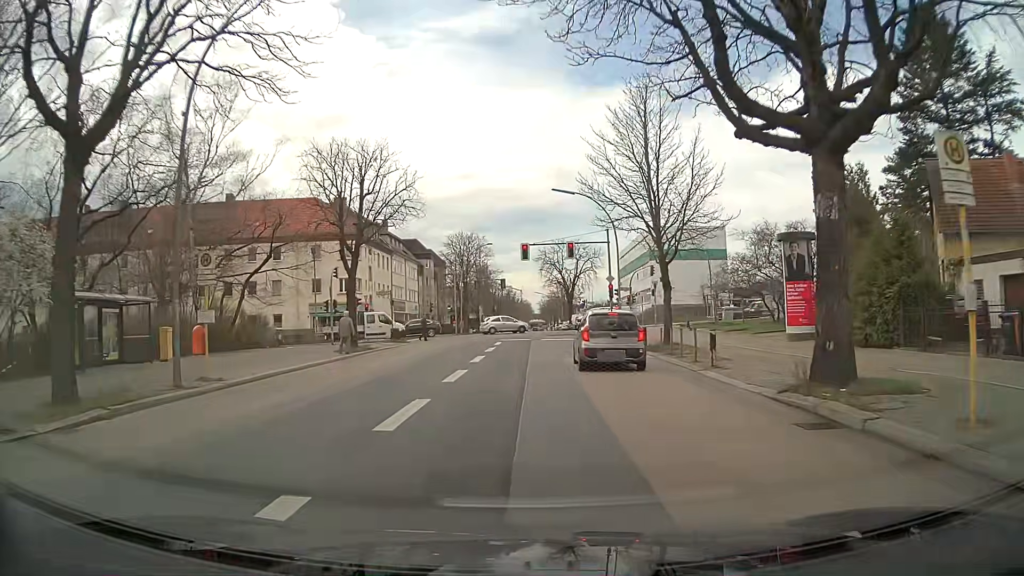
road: secondary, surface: asphalt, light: Day
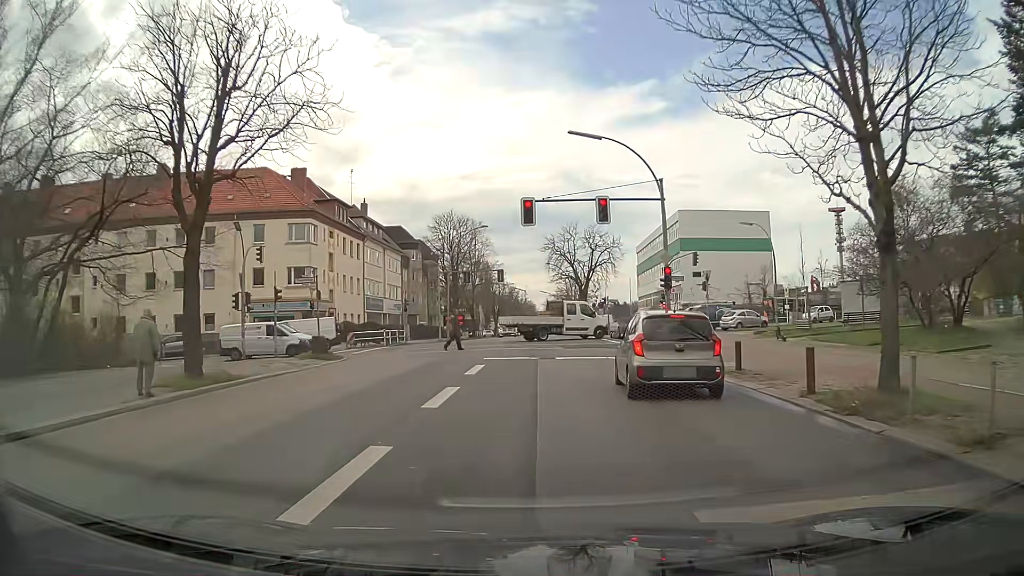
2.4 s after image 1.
(+0.1, +15.7) m; 0°
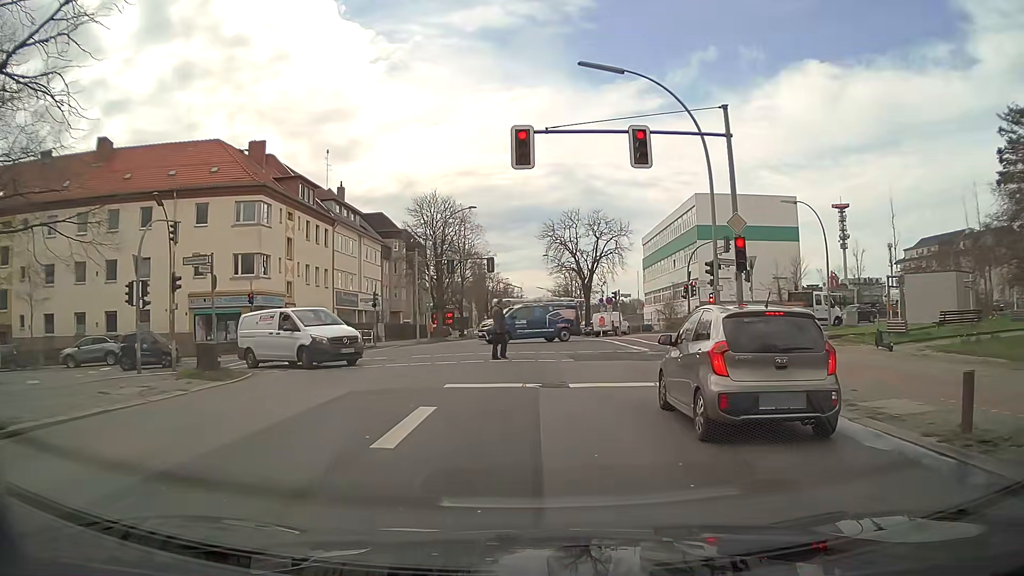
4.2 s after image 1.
(0.0, +9.0) m; 0°
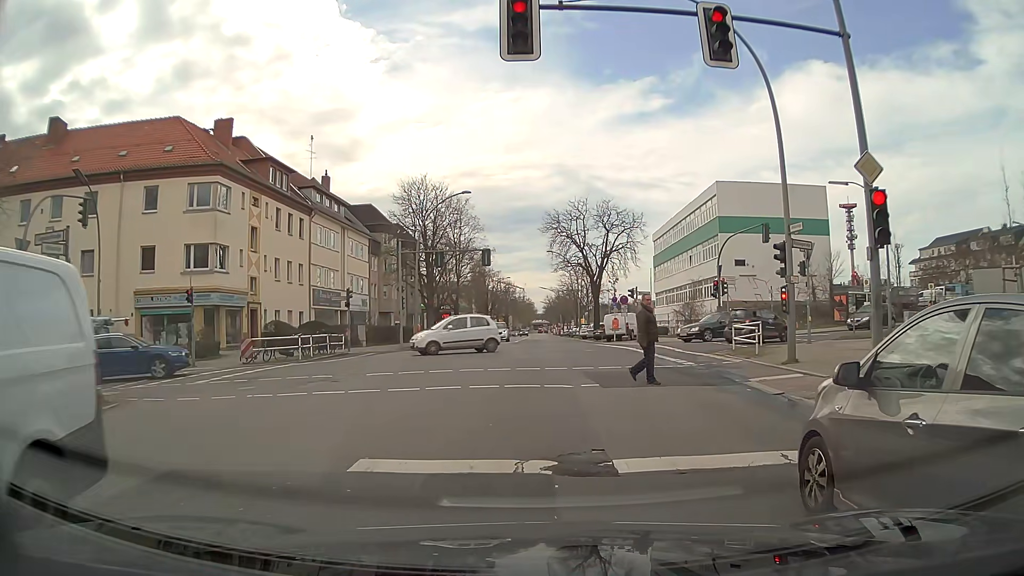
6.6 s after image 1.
(+0.1, +6.4) m; 0°
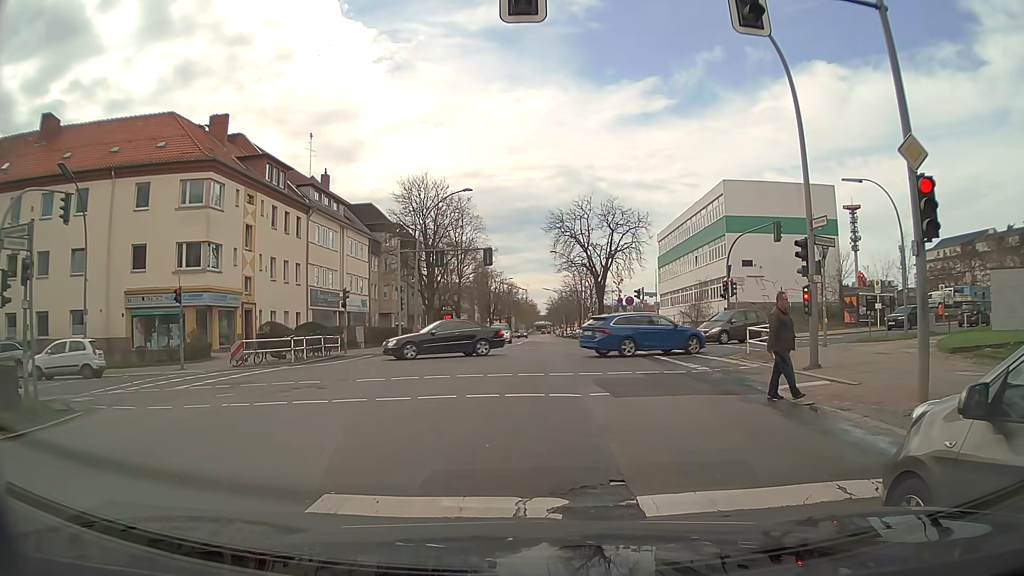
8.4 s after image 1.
(0.0, +1.2) m; 0°
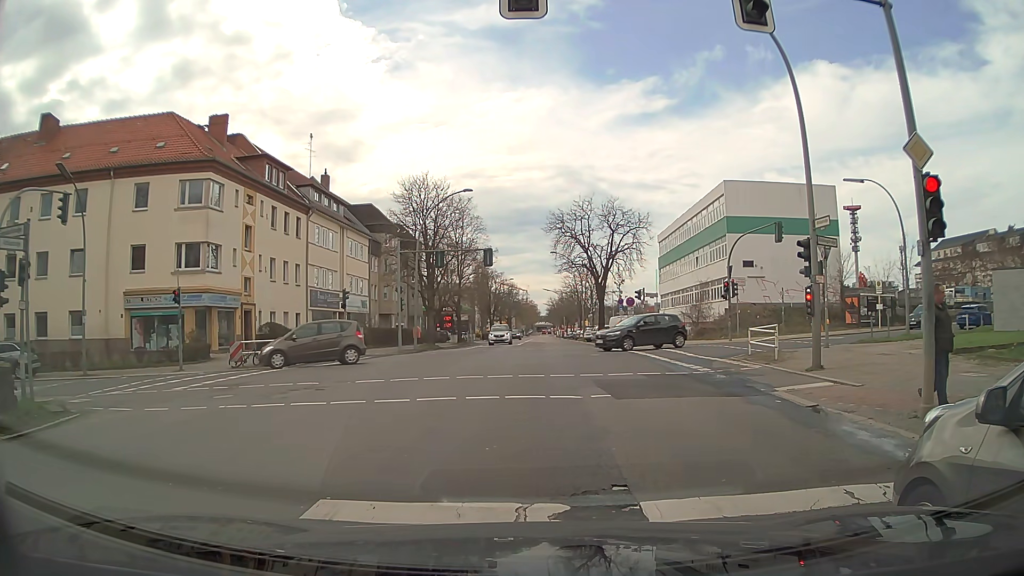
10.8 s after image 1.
(0.0, +0.2) m; 0°
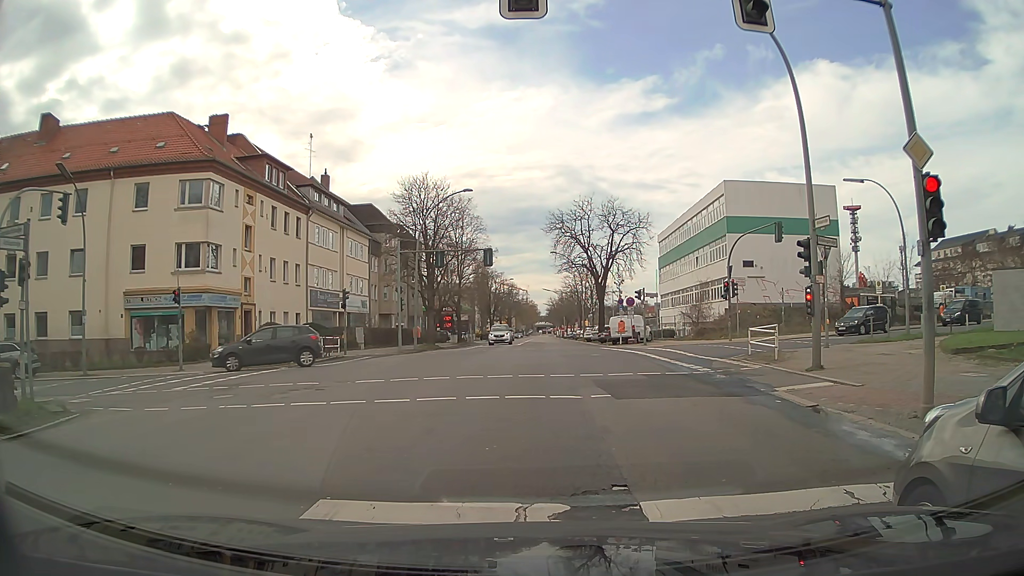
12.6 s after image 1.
(0.0, 0.0) m; 0°
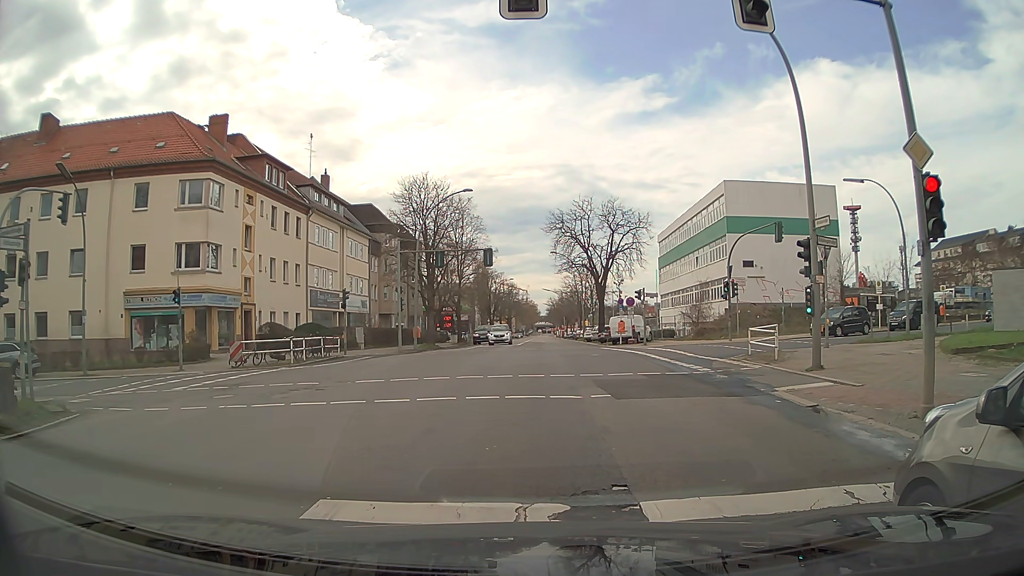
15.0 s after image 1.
(0.0, 0.0) m; 0°
